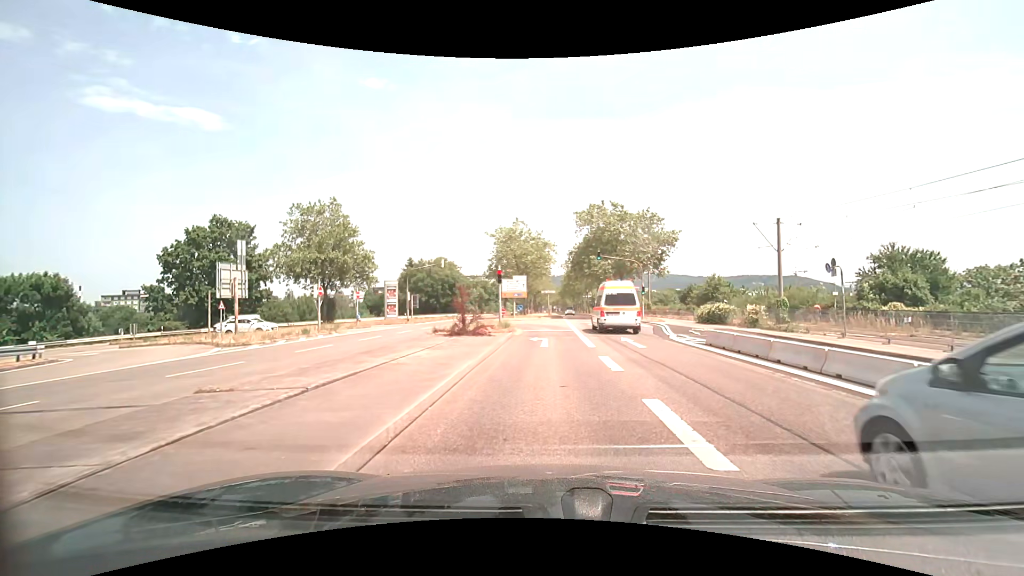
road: secondary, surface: asphalt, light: Day
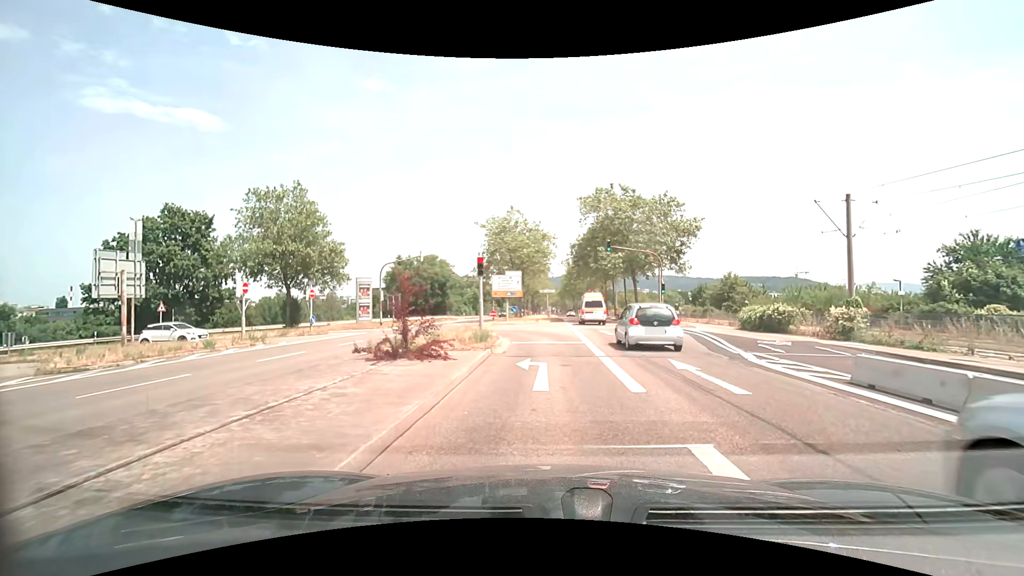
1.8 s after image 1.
(0.0, +8.1) m; 0°
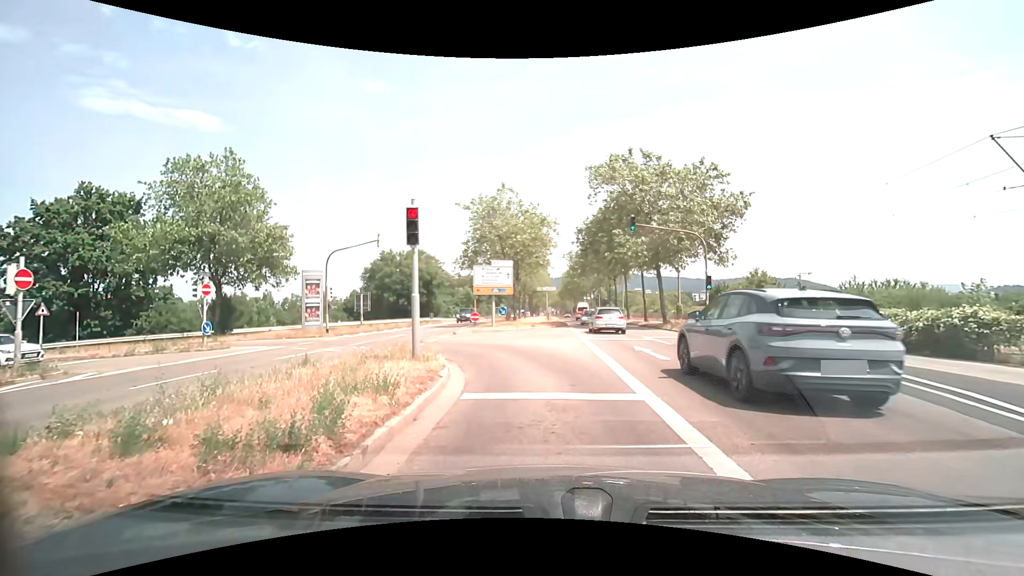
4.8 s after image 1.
(0.0, +10.6) m; 0°
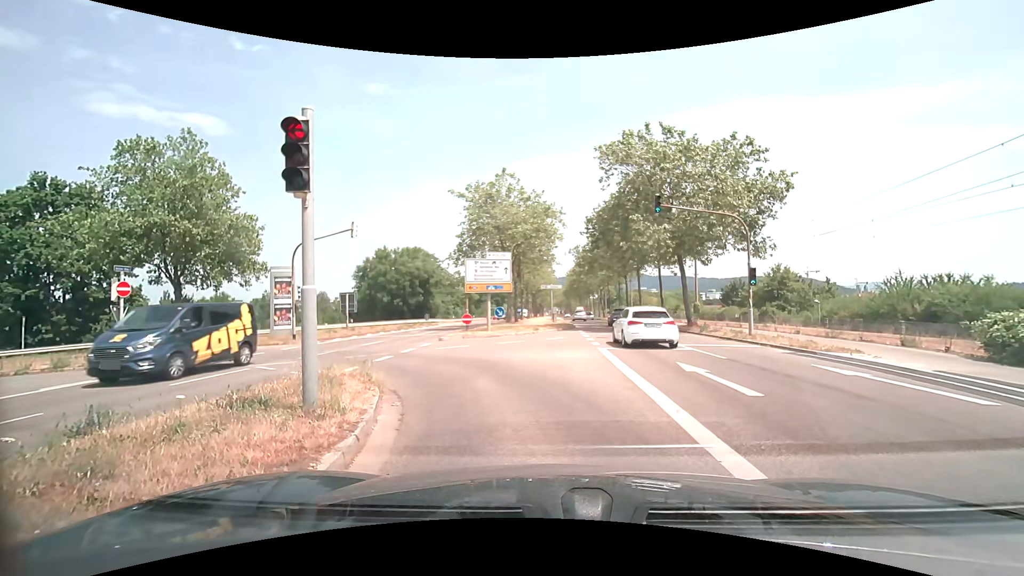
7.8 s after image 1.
(0.0, +4.8) m; -1°
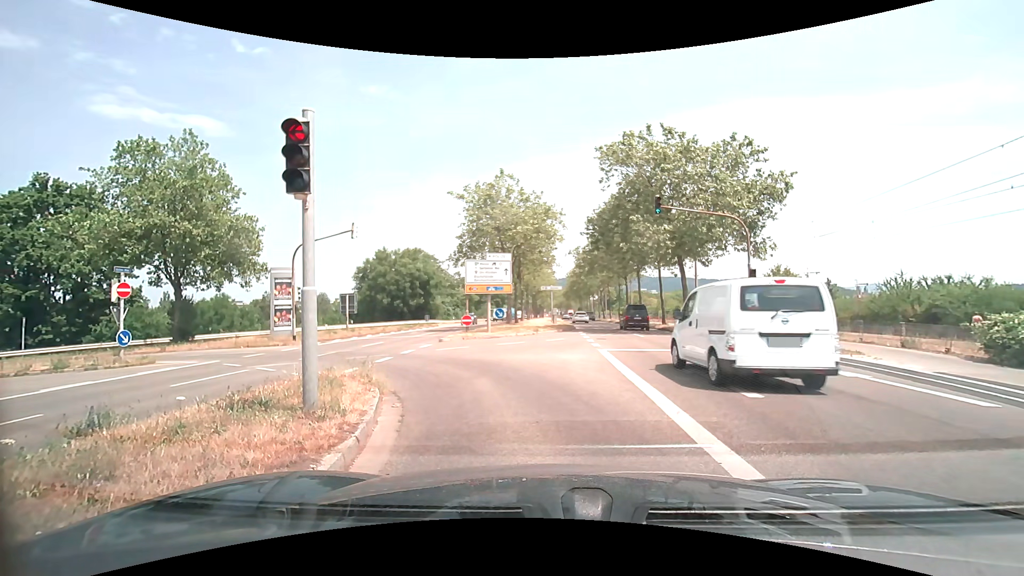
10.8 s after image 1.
(0.0, +0.1) m; 0°
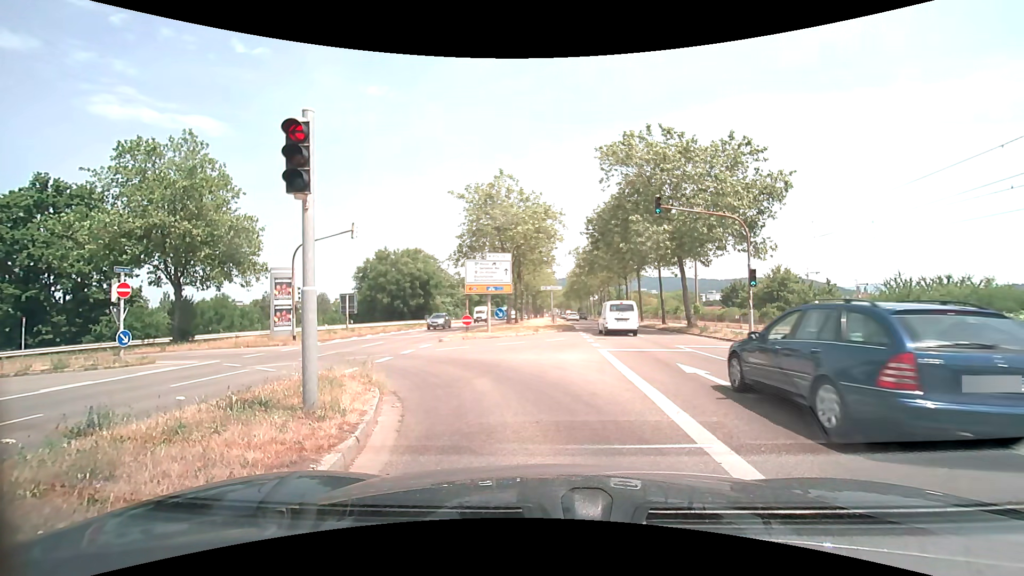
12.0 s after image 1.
(0.0, 0.0) m; 0°
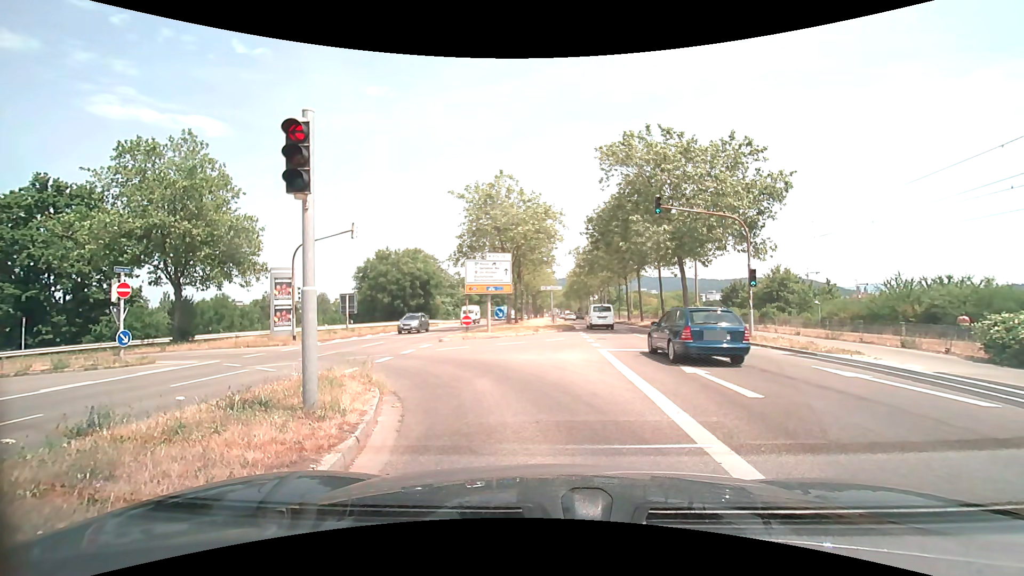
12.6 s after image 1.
(0.0, 0.0) m; 0°
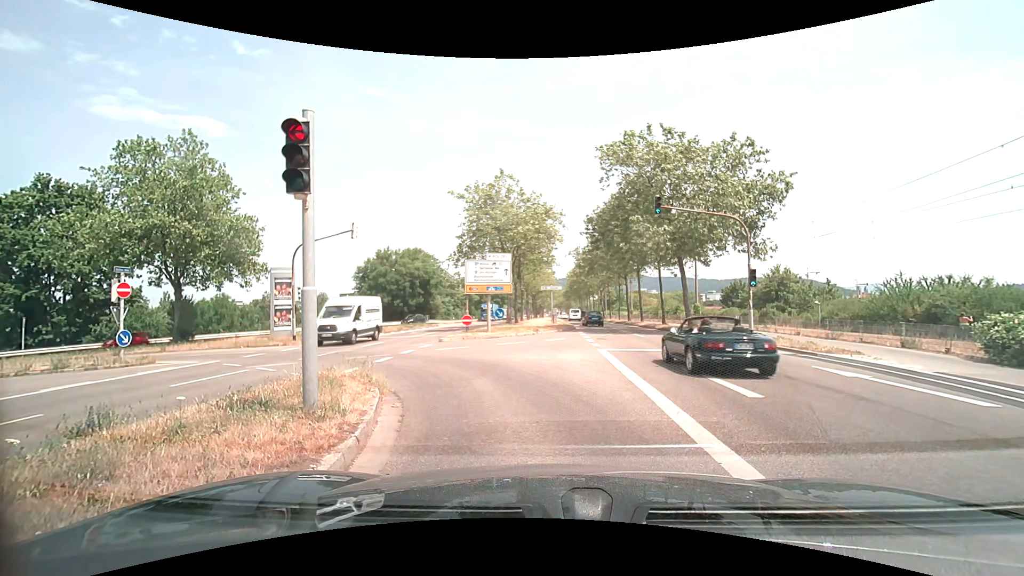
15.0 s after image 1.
(0.0, 0.0) m; 0°
